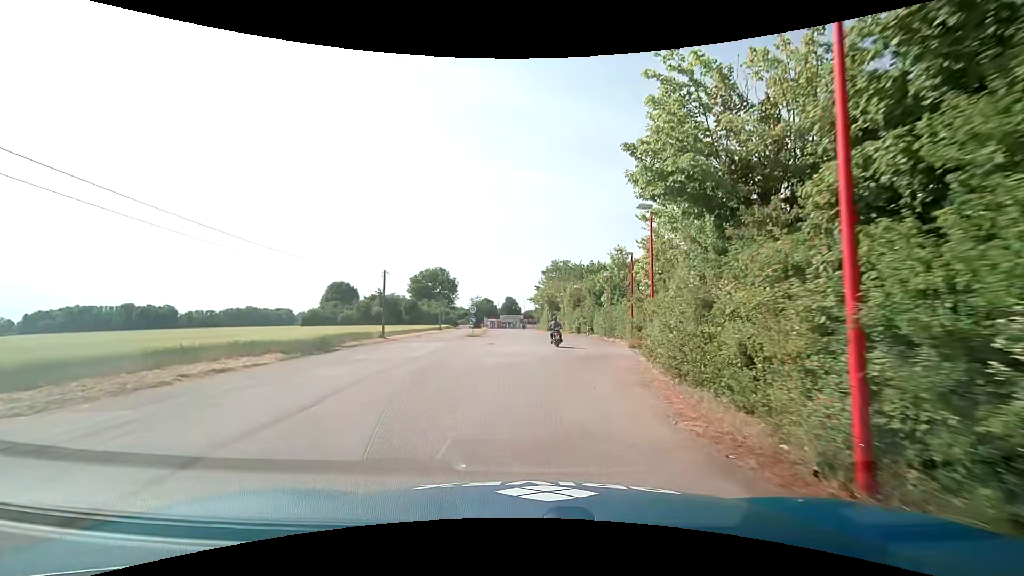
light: Day
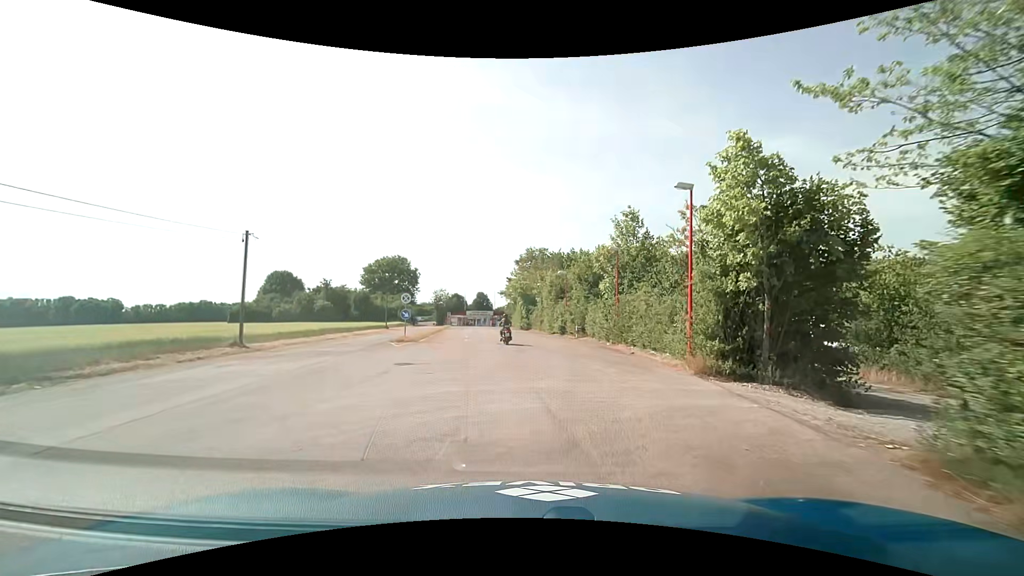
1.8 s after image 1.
(+0.4, +16.3) m; +3°
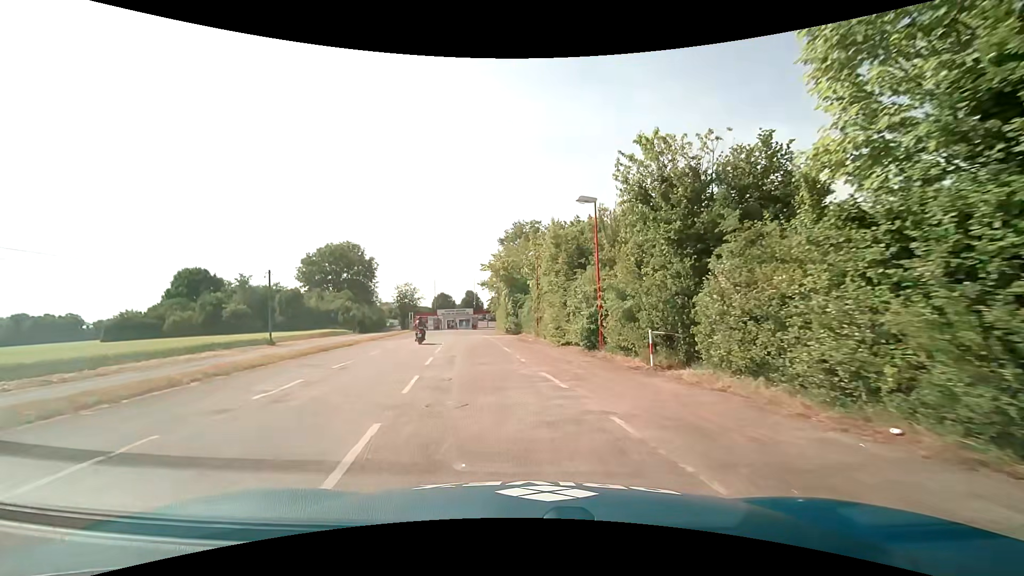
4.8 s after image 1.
(+0.7, +27.7) m; +1°
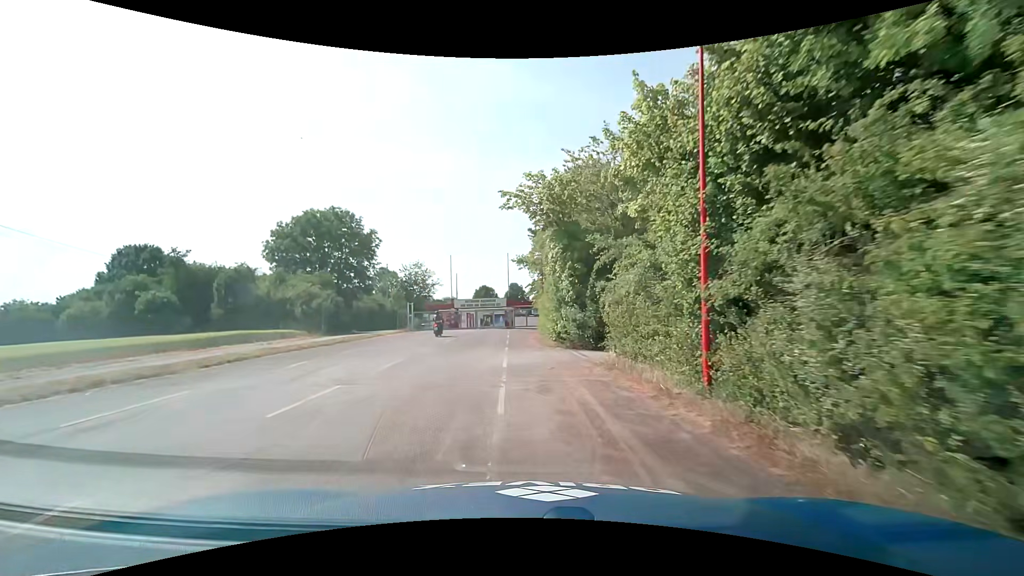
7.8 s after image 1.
(-1.3, +27.1) m; -6°
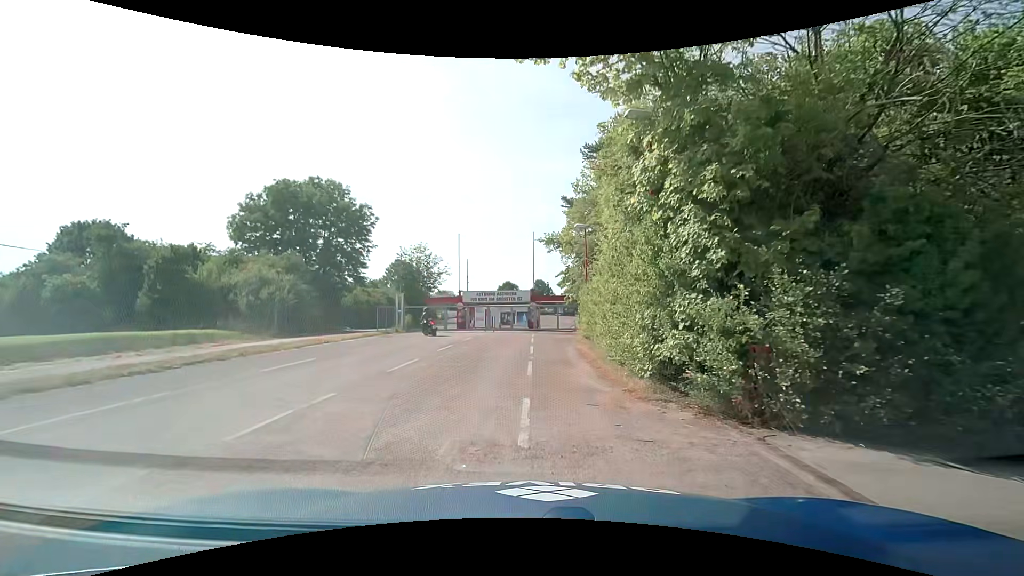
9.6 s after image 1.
(-0.3, +13.5) m; -2°
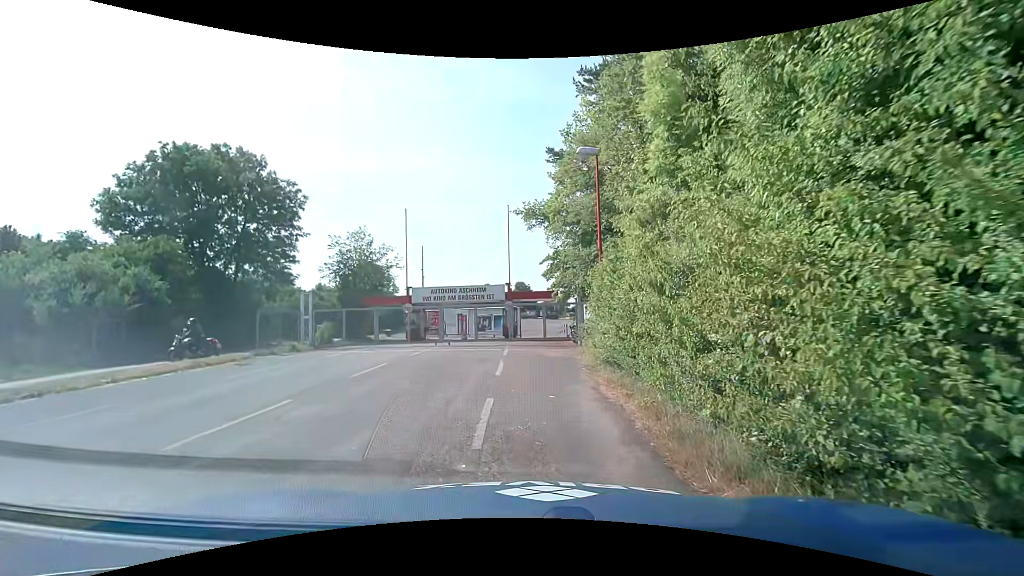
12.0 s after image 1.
(+0.3, +11.7) m; +3°
